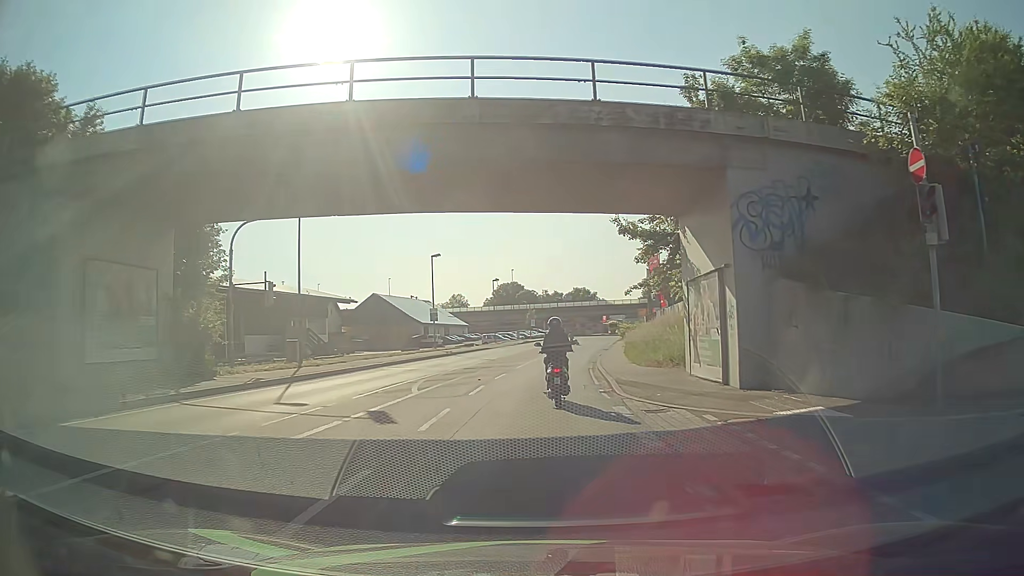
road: primary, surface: asphalt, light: Day
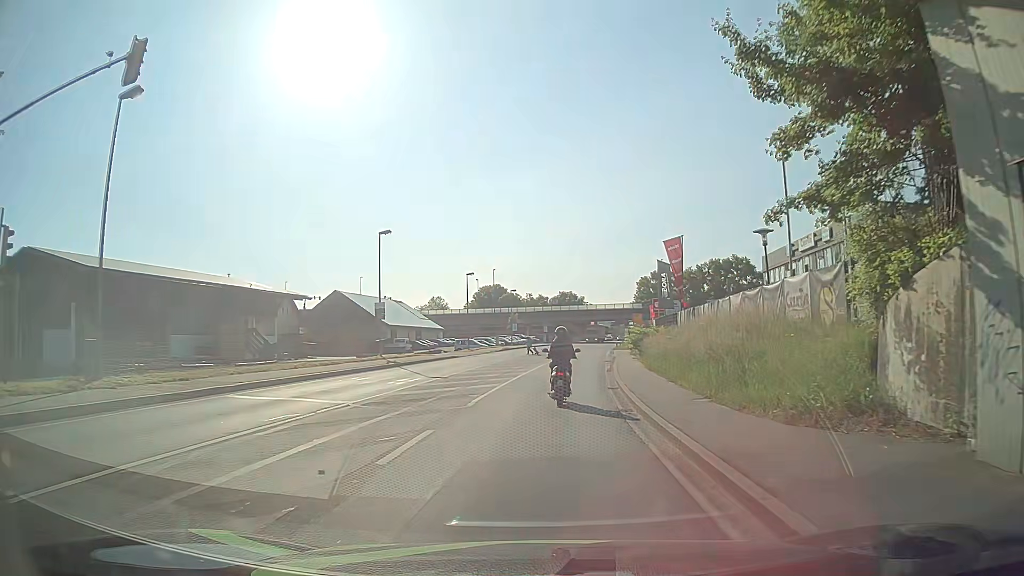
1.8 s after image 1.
(+0.2, +14.7) m; +3°
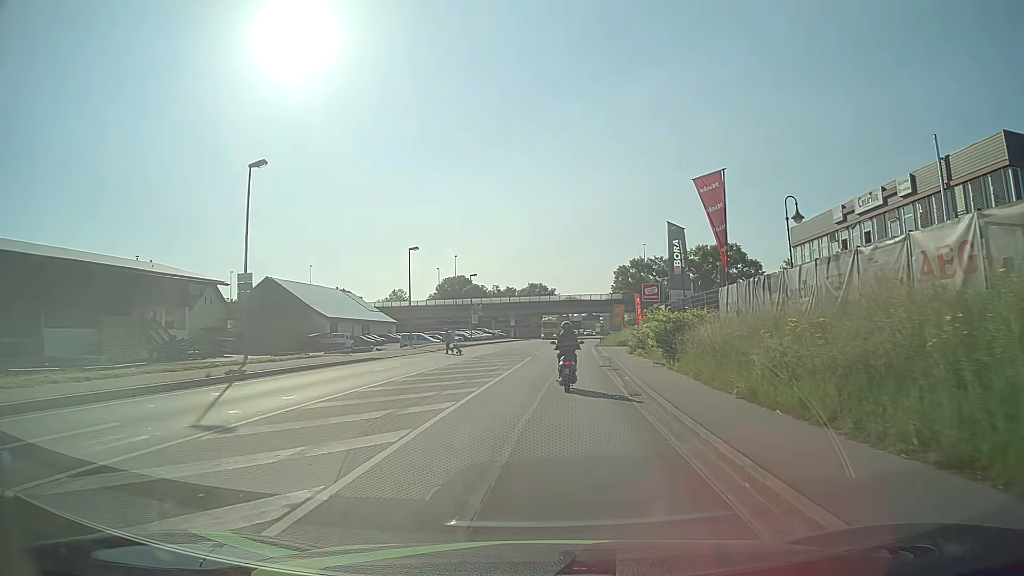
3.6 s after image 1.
(-0.1, +16.5) m; +2°
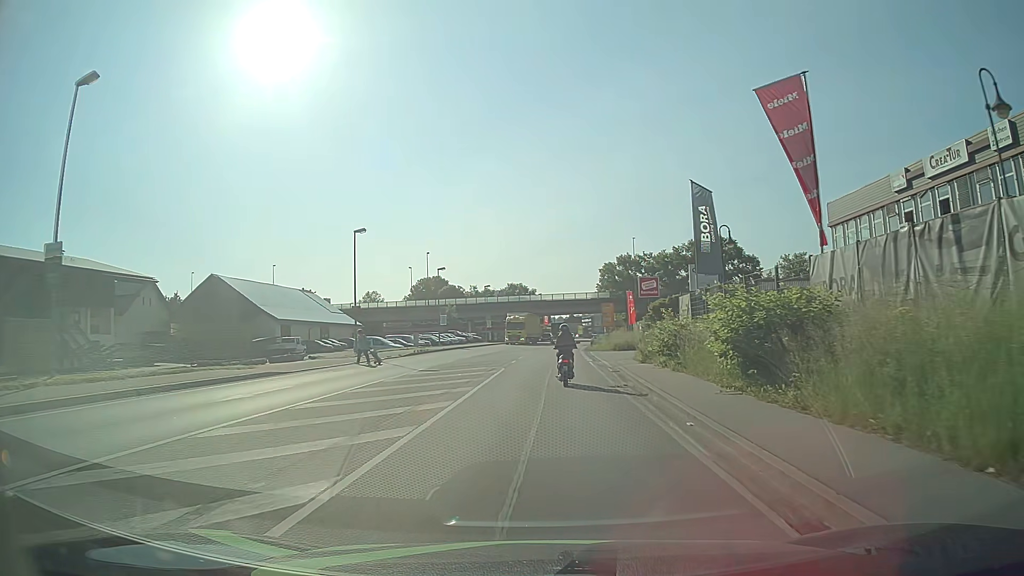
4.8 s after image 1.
(+0.1, +11.3) m; +1°
